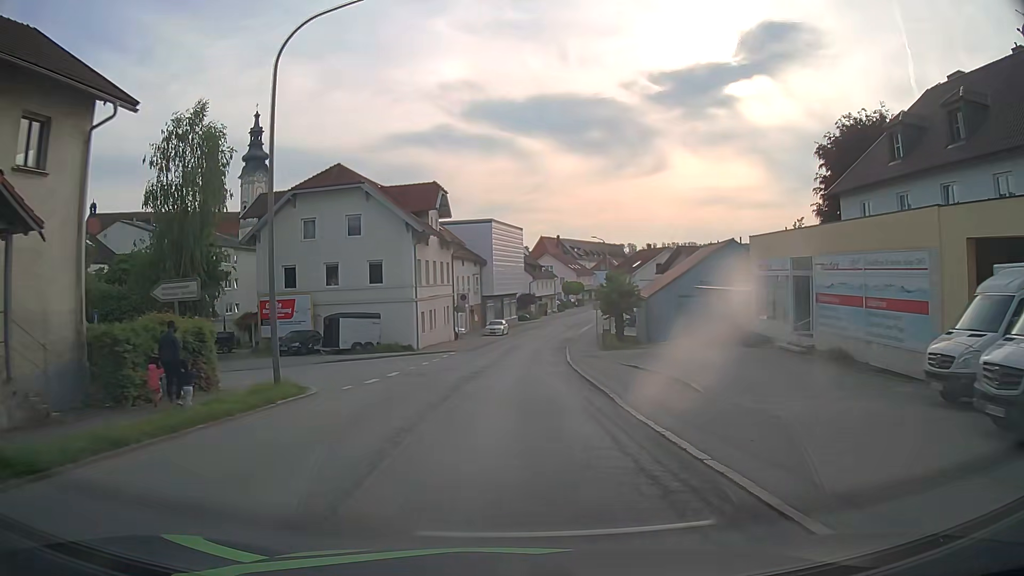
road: secondary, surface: asphalt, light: Day
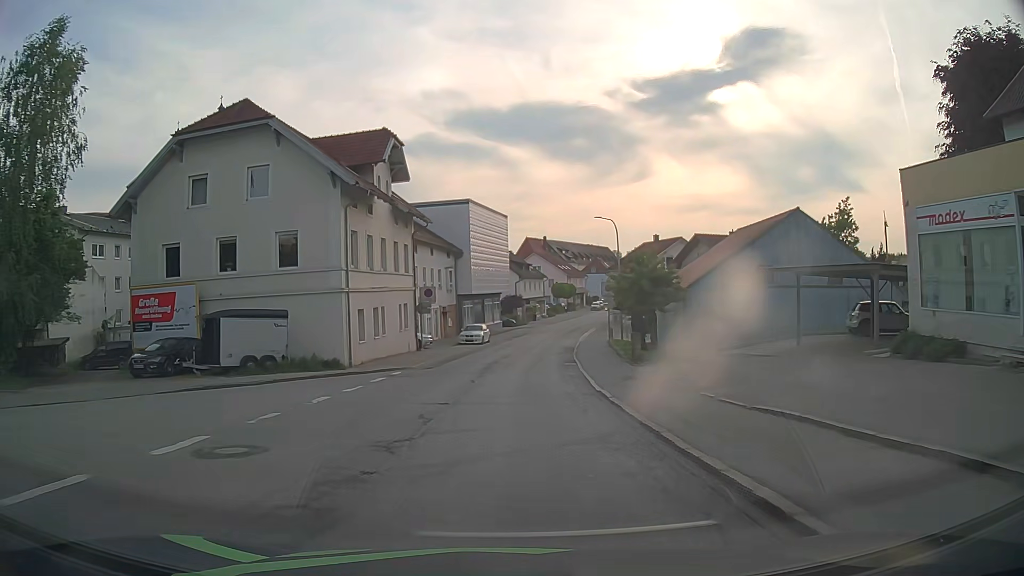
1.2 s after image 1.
(+0.1, +14.6) m; +1°
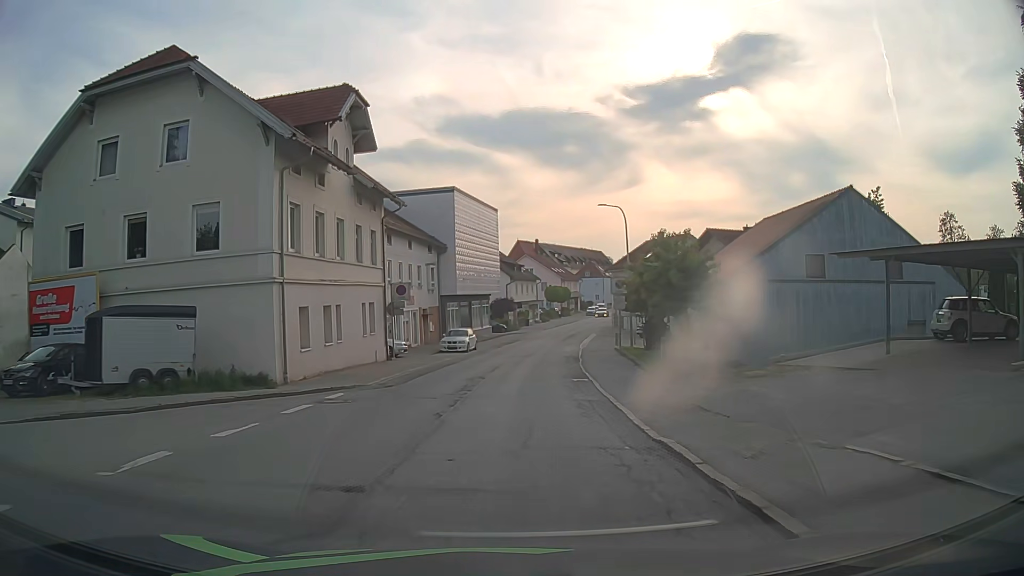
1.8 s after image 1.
(+0.1, +7.3) m; +1°
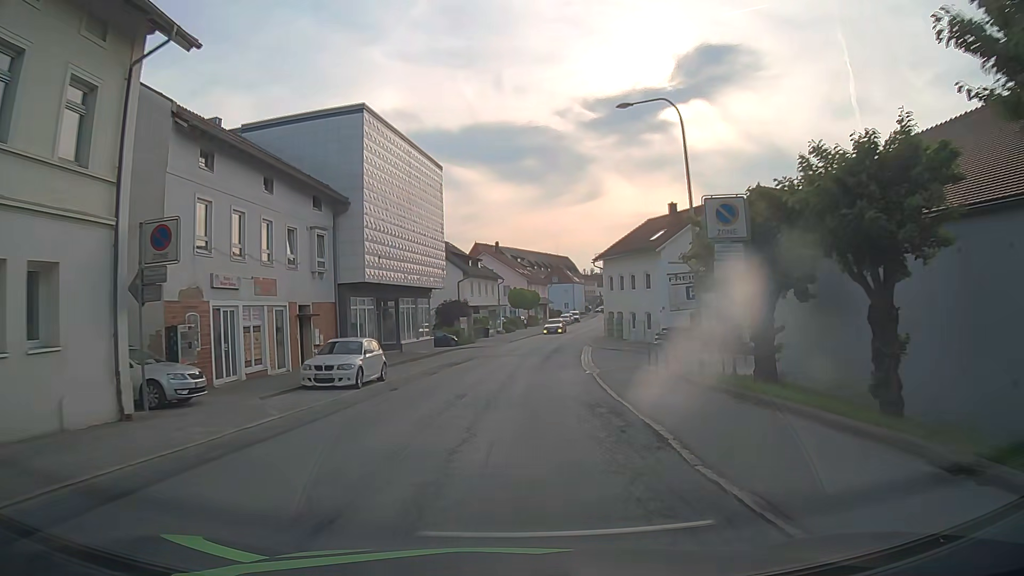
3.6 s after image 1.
(+0.4, +21.7) m; +2°
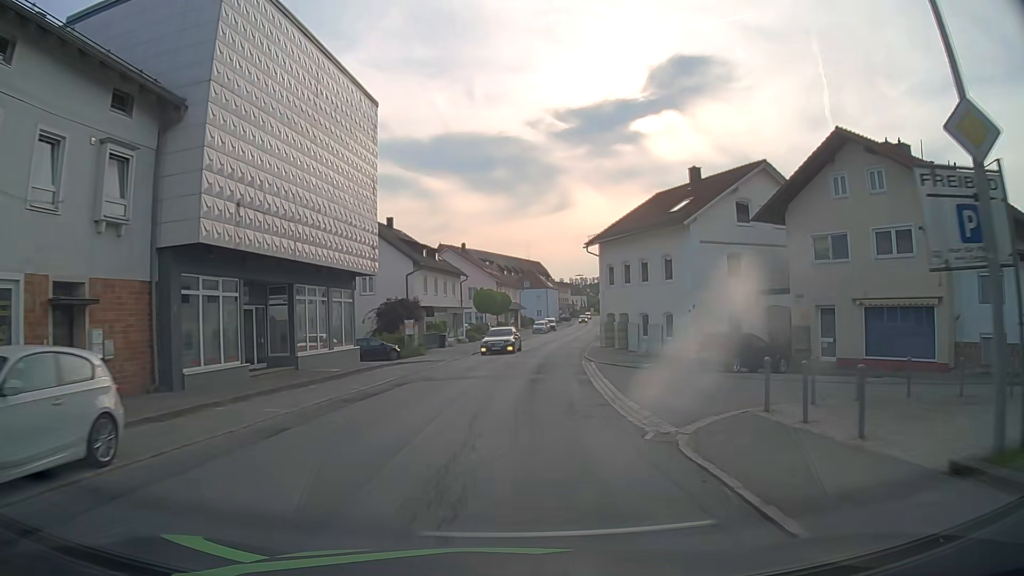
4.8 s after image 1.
(+0.4, +14.5) m; +3°
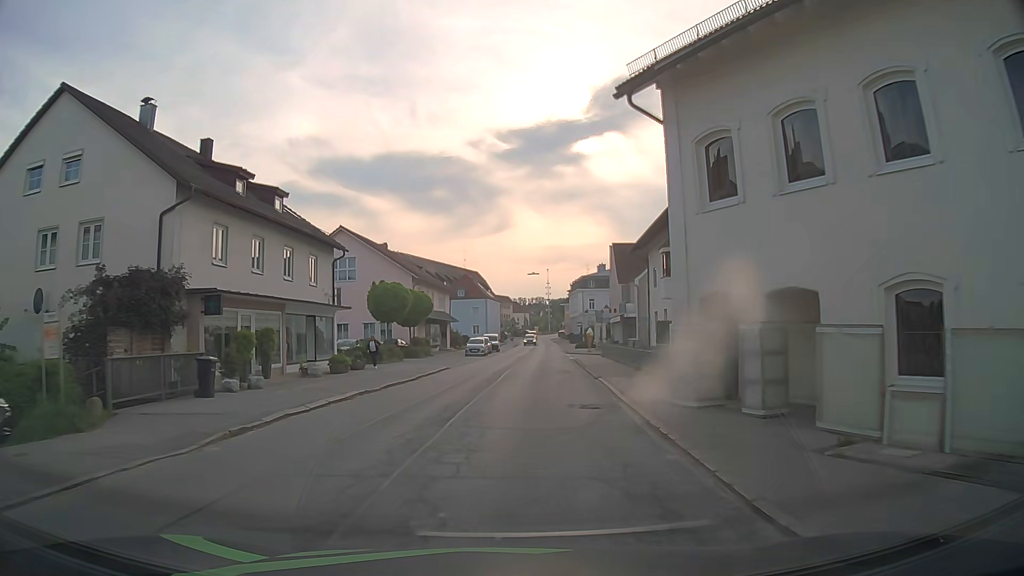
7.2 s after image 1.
(+1.4, +28.8) m; +5°
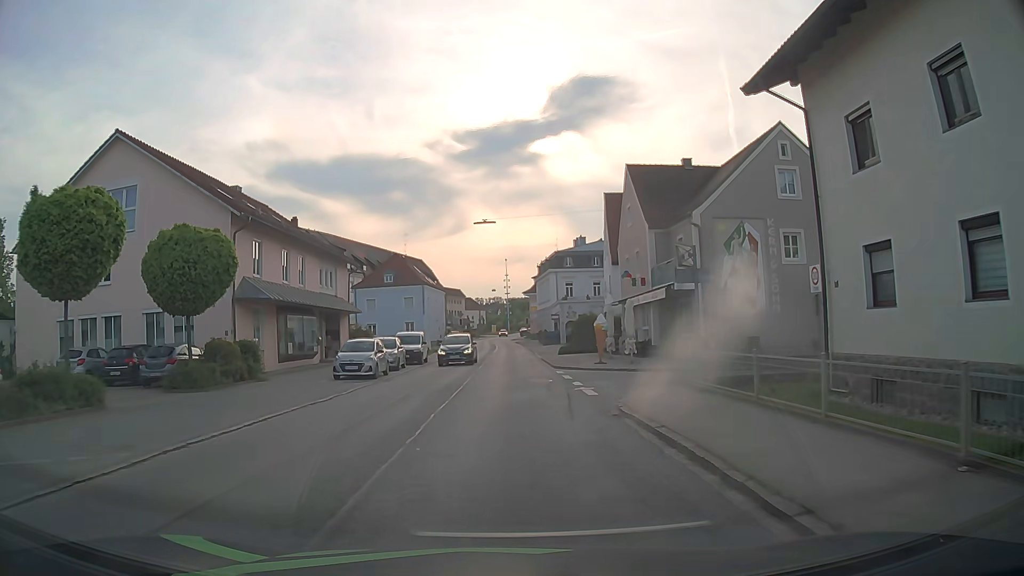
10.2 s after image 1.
(+1.5, +30.5) m; +4°
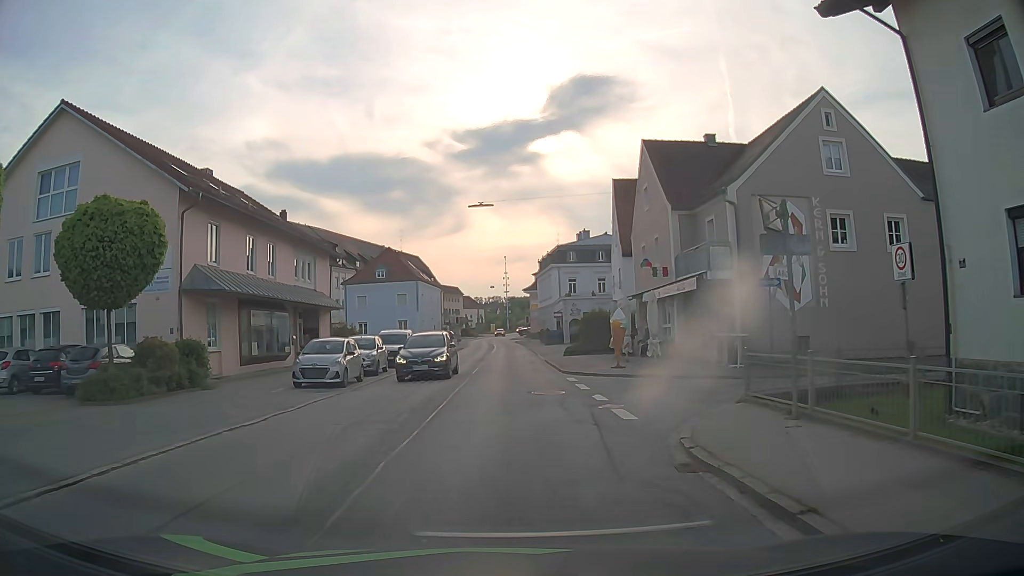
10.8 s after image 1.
(0.0, +4.7) m; 0°
